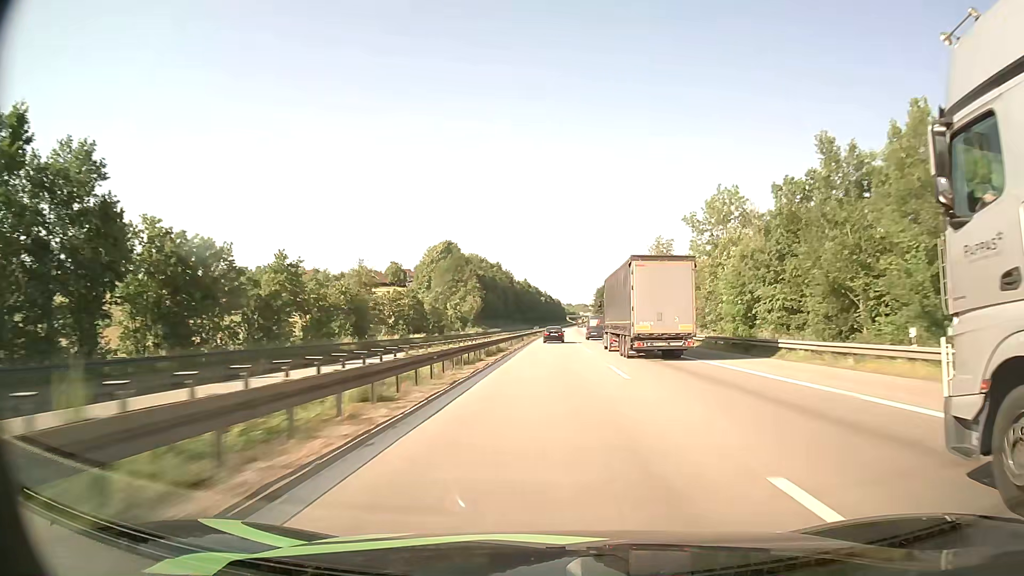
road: motorway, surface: asphalt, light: Day
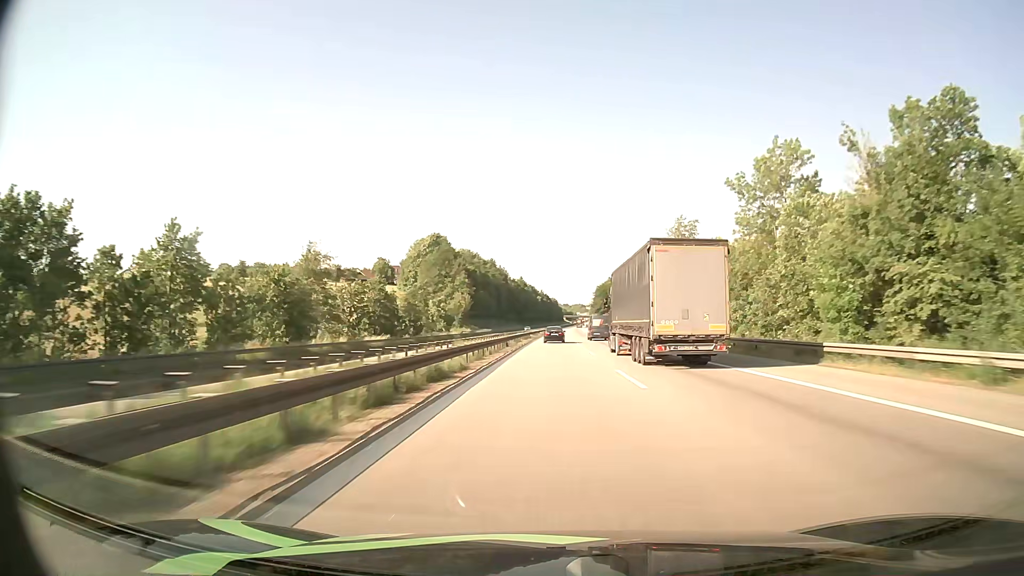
(0.0, +20.5) m; 0°
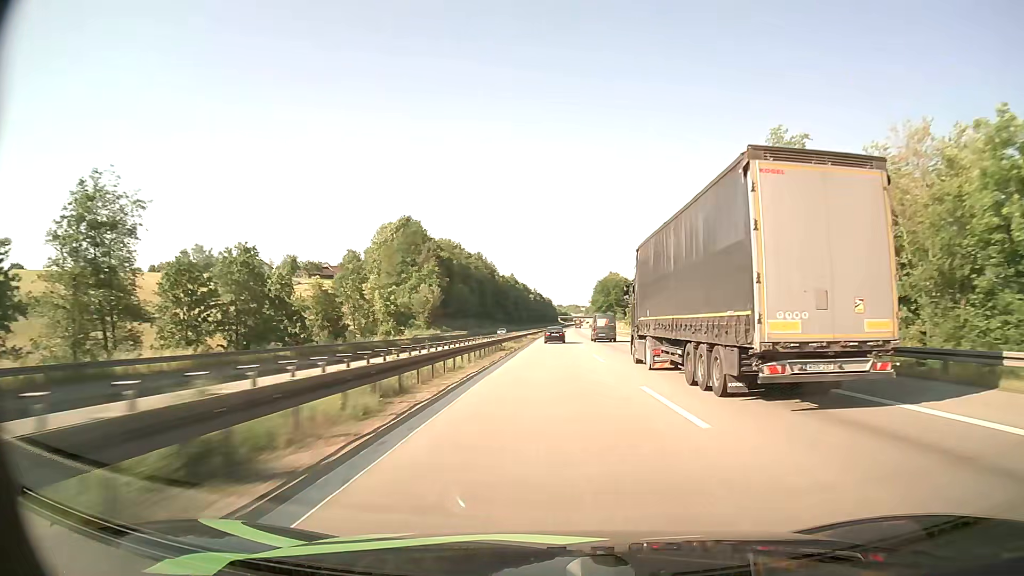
(+0.2, +41.7) m; +1°
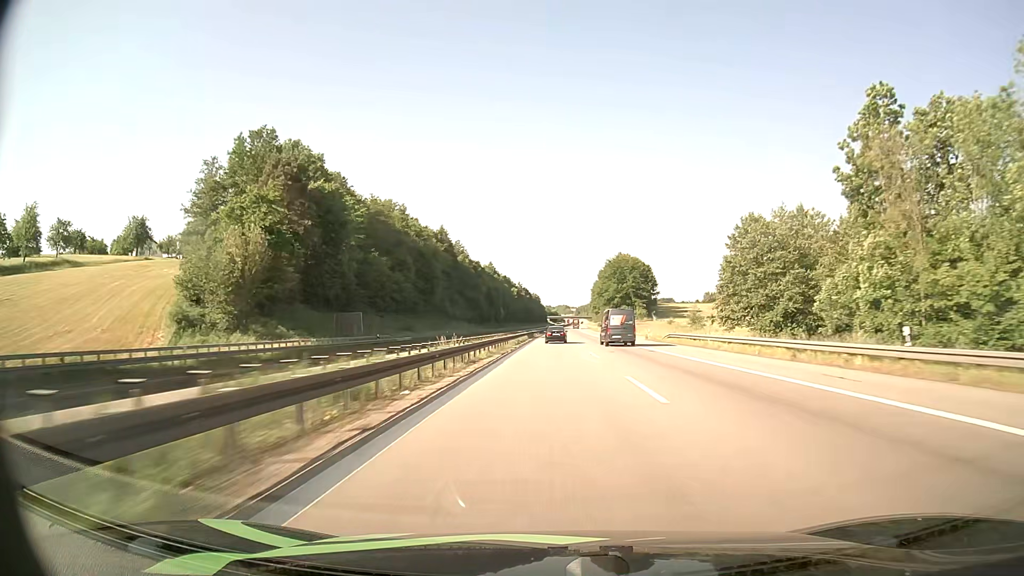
(+0.9, +86.2) m; +1°
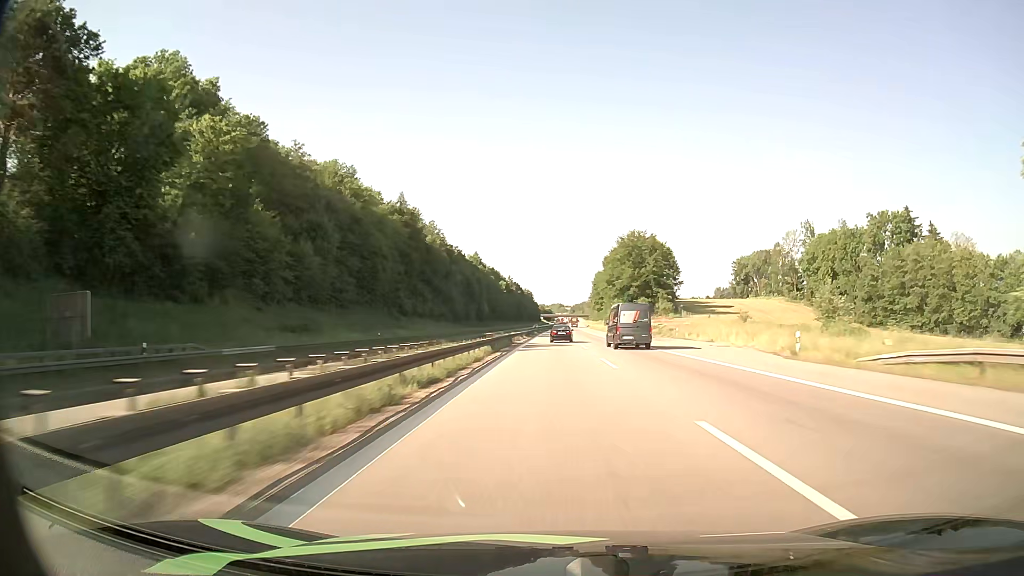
(0.0, +44.3) m; 0°
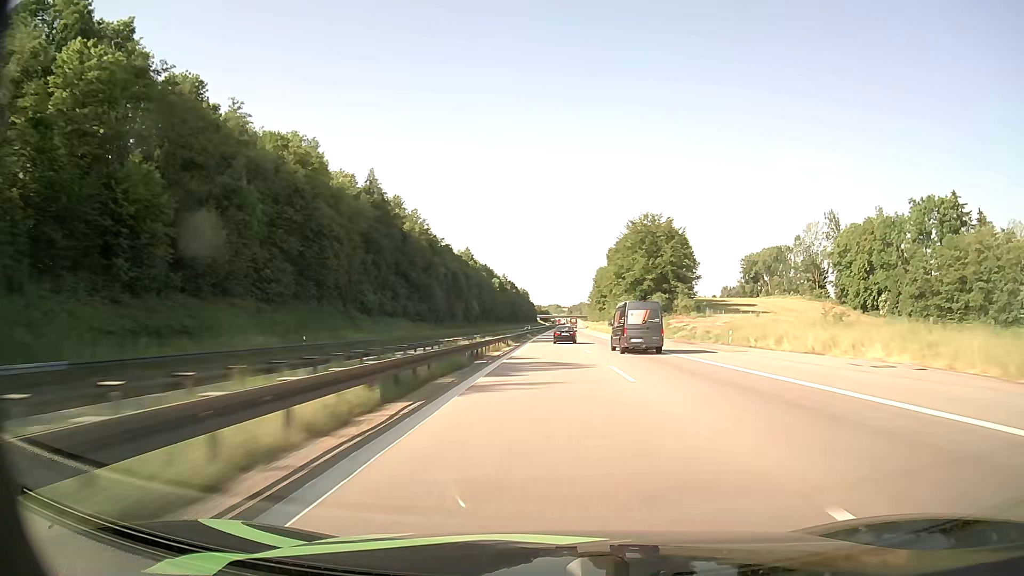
(+0.1, +22.4) m; 0°
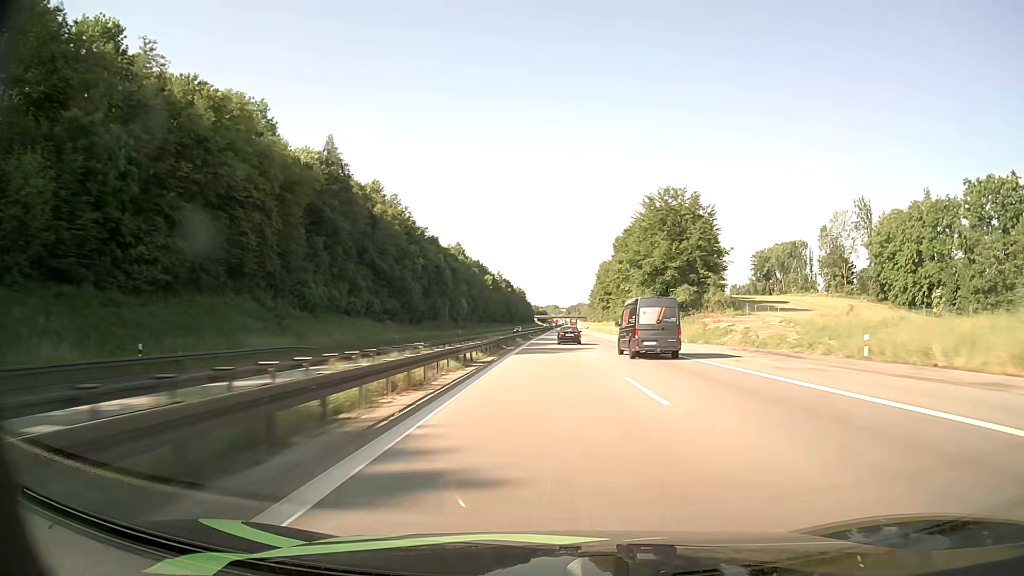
(+0.1, +22.6) m; 0°
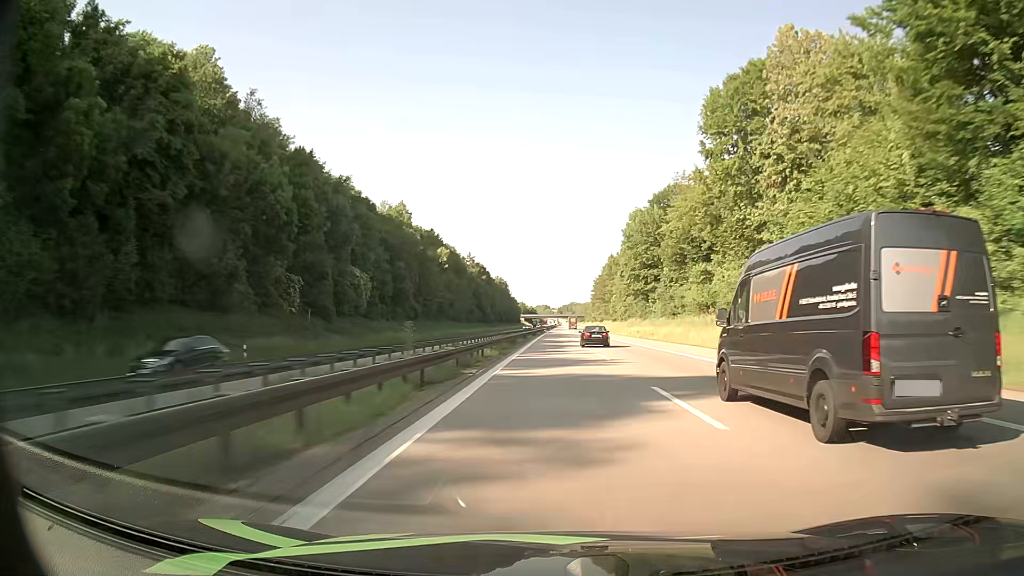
(+0.7, +91.9) m; +1°
(0, +10) (0, +20) (0, +30) (0, +40) (0, +50) (0, +60) (+1, +70) (+1, +80) (+1, +90) (+1, +100) m
